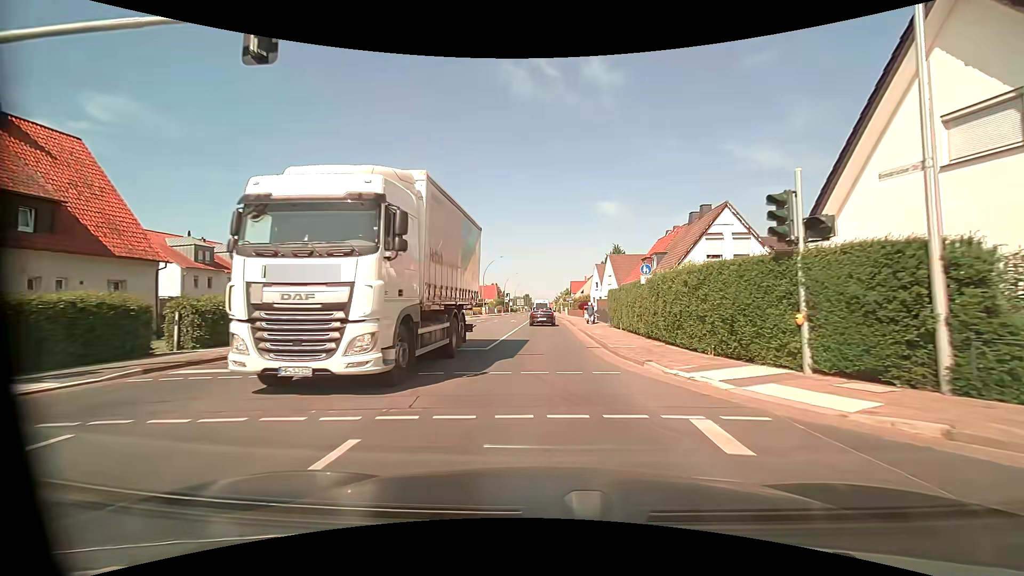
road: primary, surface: asphalt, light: Day
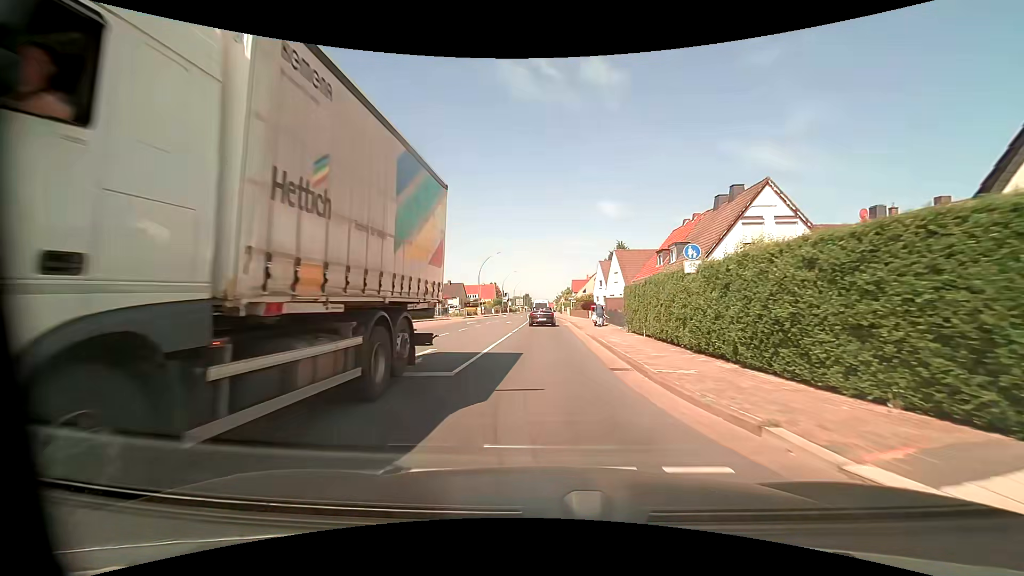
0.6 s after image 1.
(0.0, +6.0) m; 0°
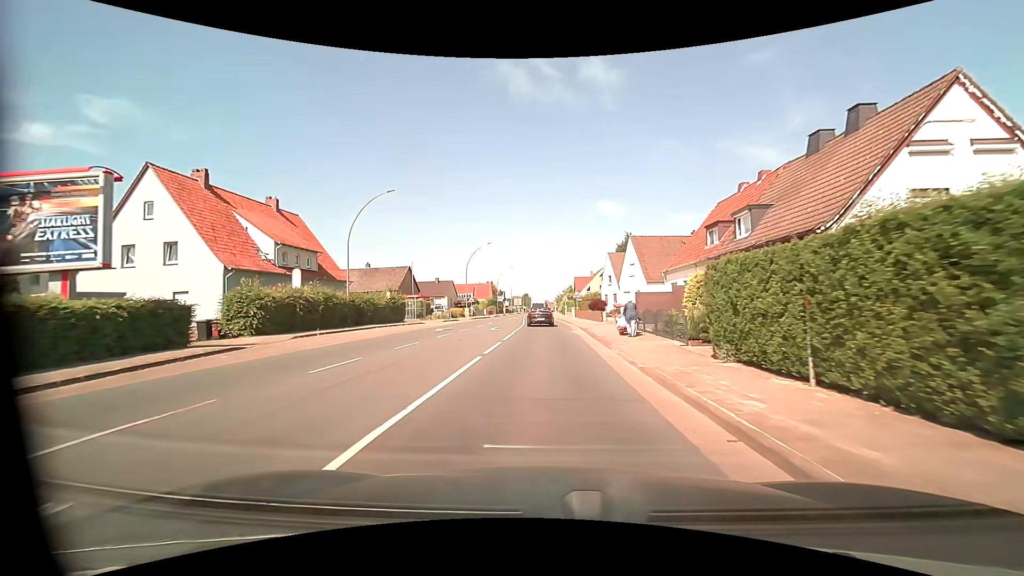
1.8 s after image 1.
(0.0, +12.4) m; 0°
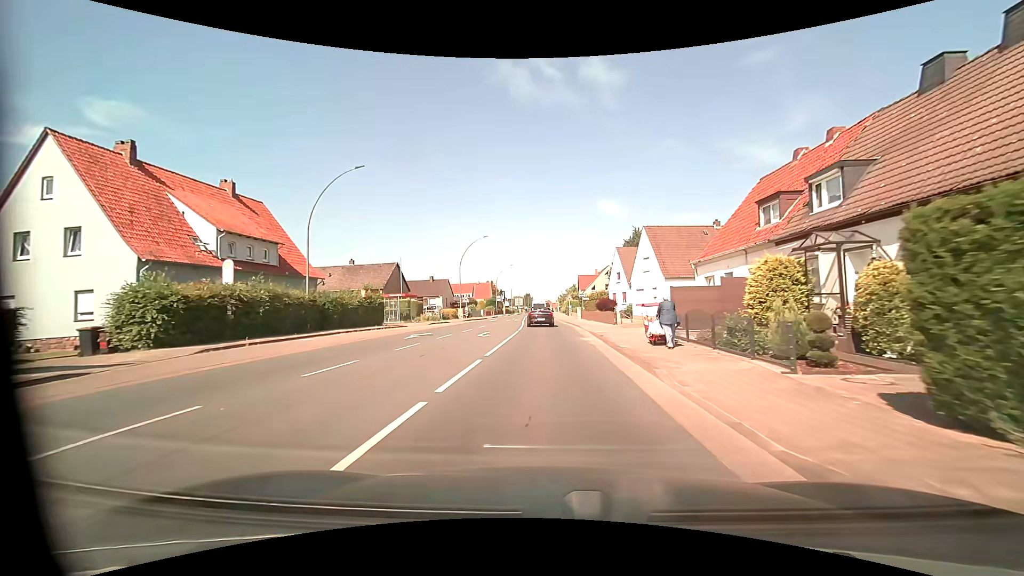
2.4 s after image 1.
(0.0, +6.5) m; 0°
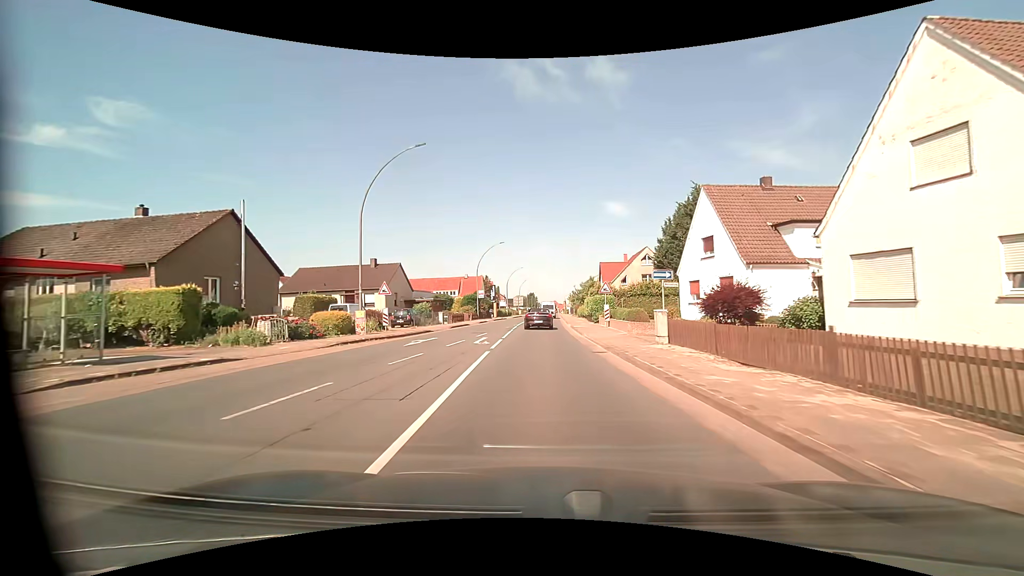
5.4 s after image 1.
(-0.1, +34.0) m; 0°
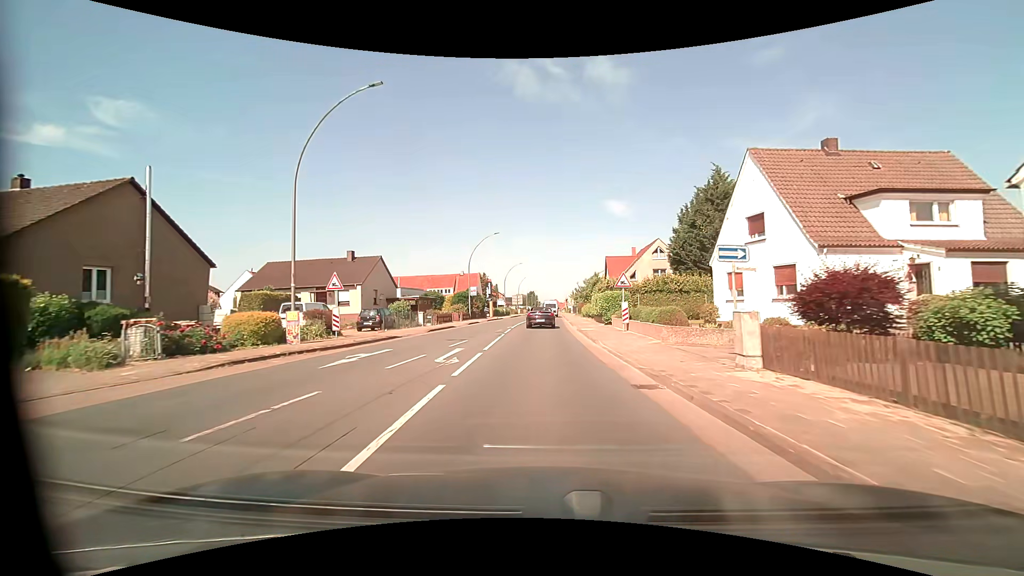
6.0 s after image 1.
(0.0, +7.1) m; 0°
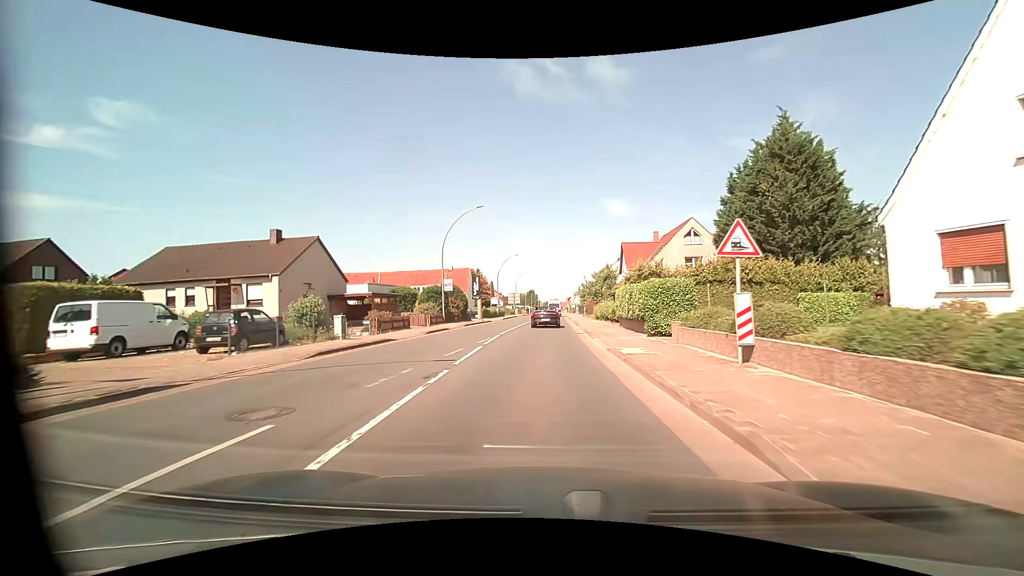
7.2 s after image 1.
(-0.1, +14.6) m; 0°
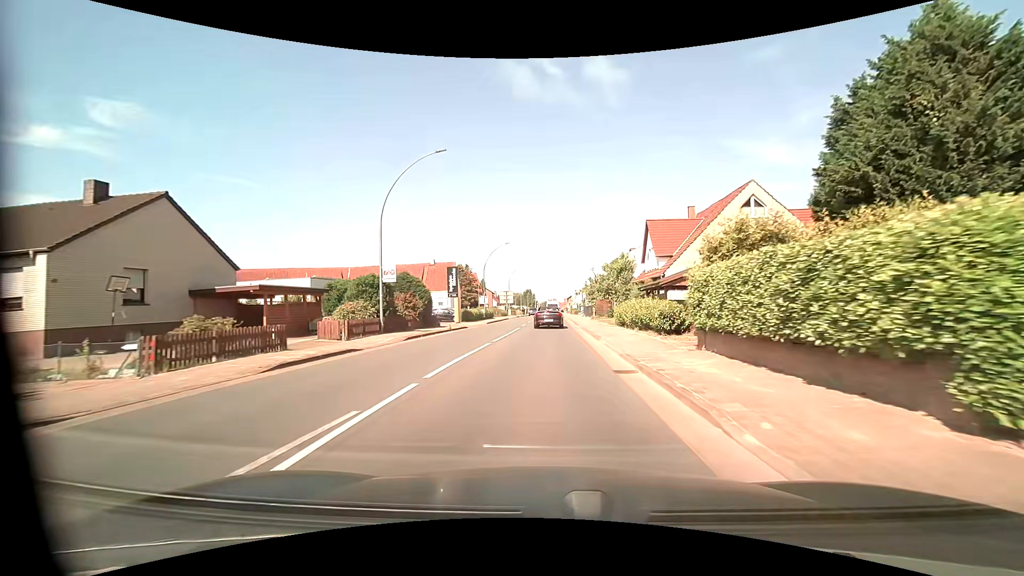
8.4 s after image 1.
(0.0, +15.0) m; 0°
(0, +10) (0, +20) (0, +30) (0, +40) (0, +50) (+1, +60) (+1, +70) (+1, +80) (+1, +90) (+1, +100) m
